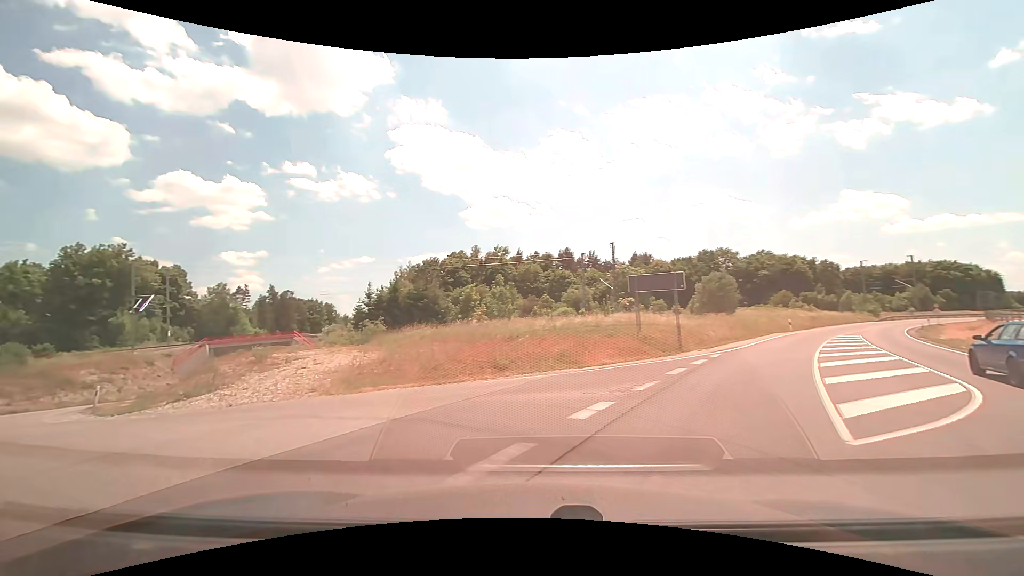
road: tertiary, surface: asphalt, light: Day
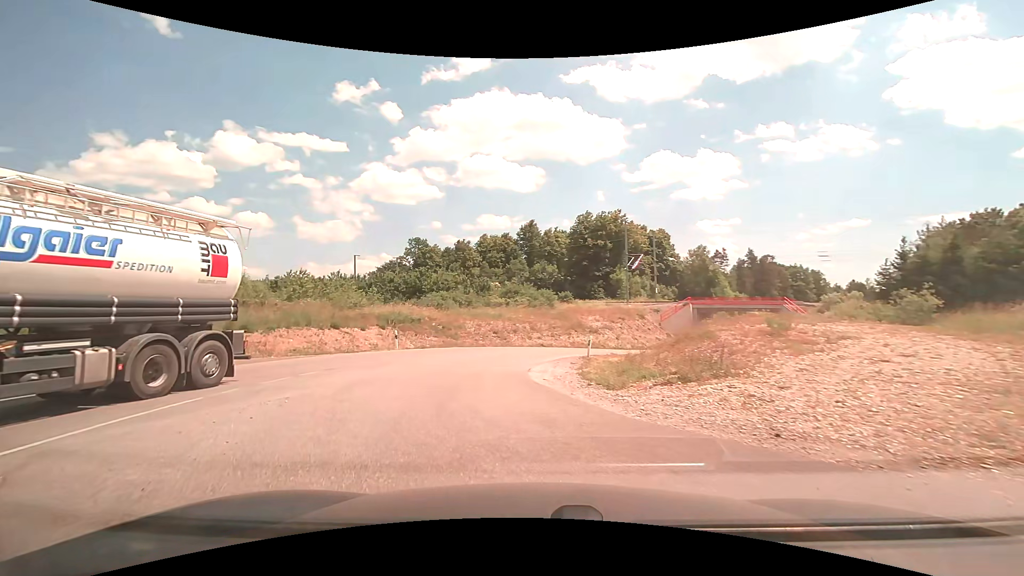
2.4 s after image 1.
(-3.9, +8.0) m; -50°
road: unclassified
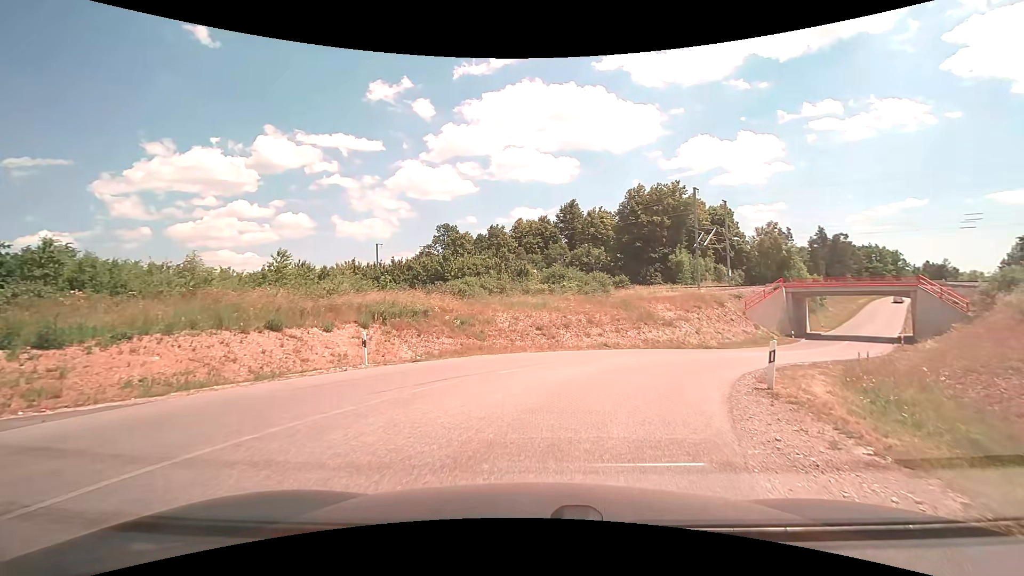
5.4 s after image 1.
(-1.6, +13.3) m; -6°
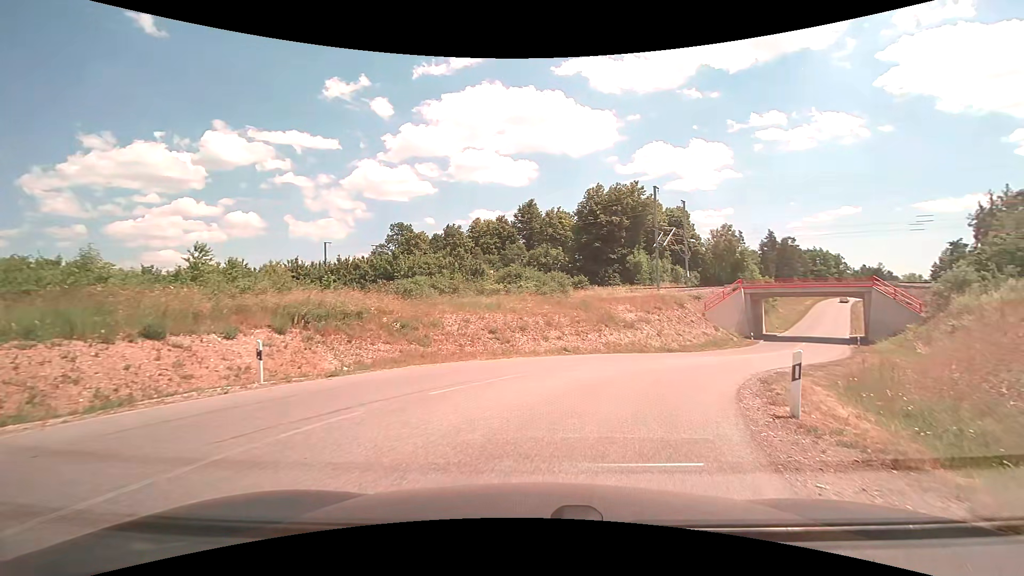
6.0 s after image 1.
(+0.1, +3.2) m; +5°
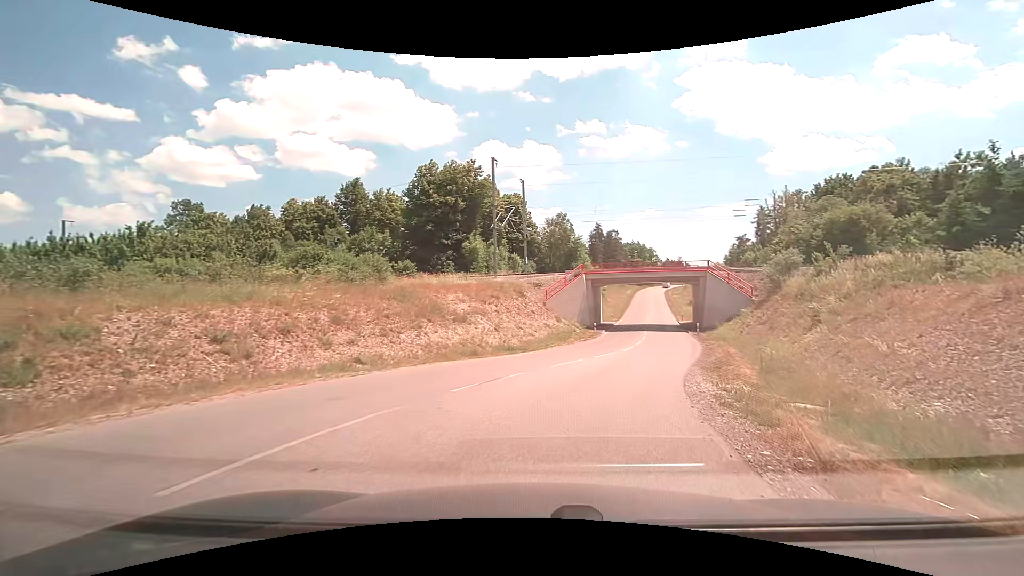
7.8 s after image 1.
(+1.5, +10.2) m; +17°
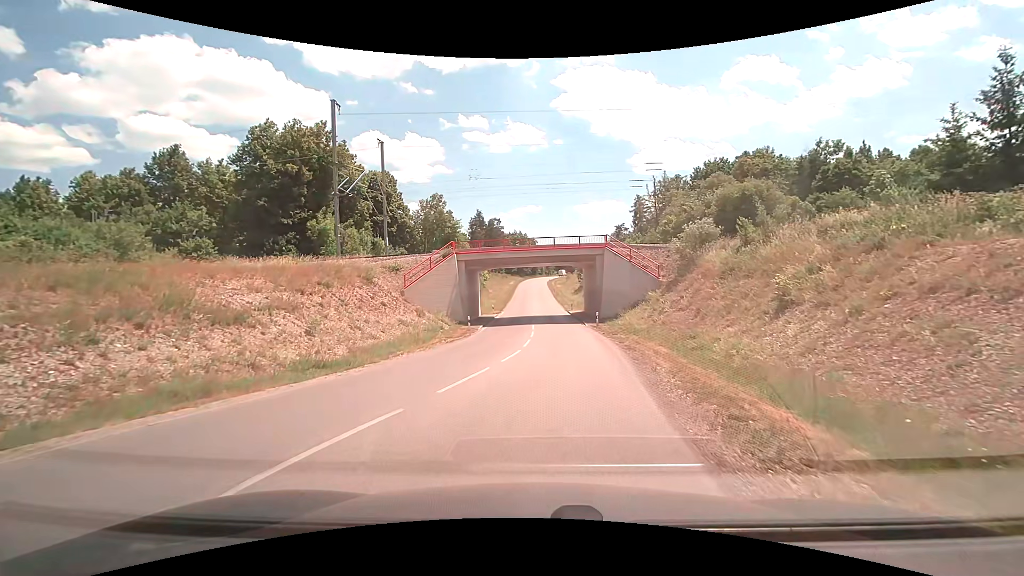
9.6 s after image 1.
(+1.8, +11.8) m; +14°
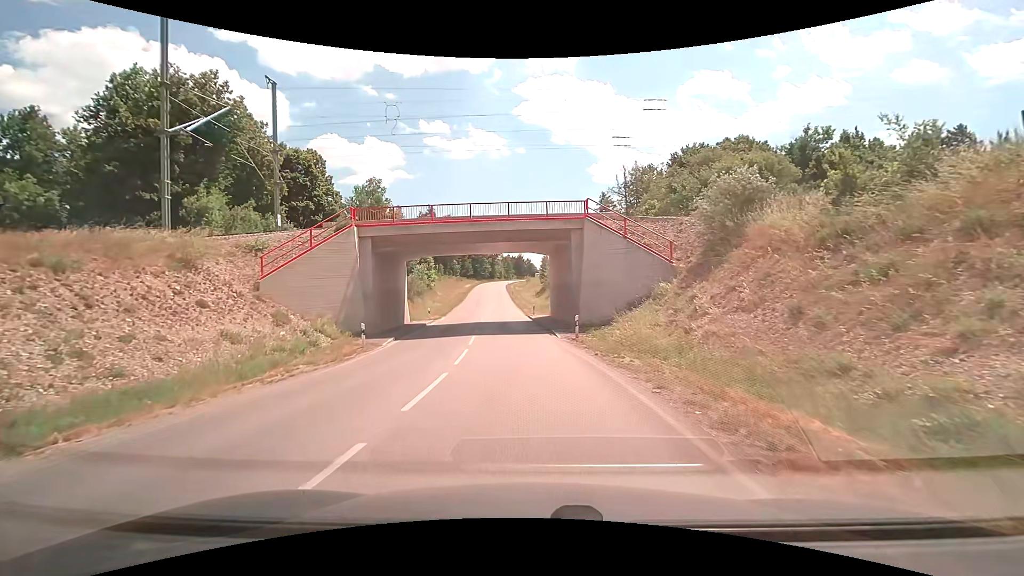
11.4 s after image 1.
(+0.7, +14.0) m; +5°
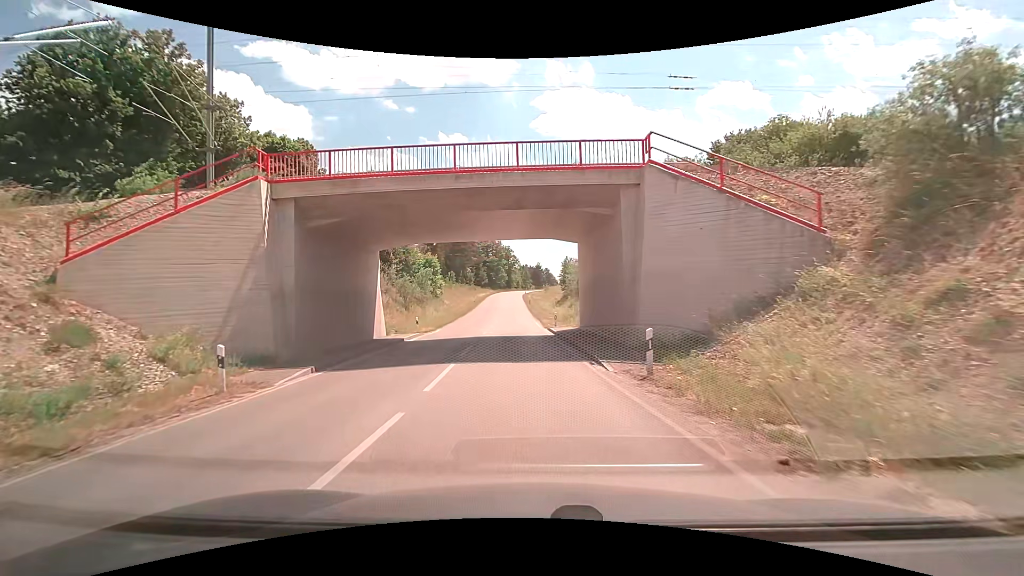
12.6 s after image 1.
(-0.2, +10.6) m; -2°
(0, +10) (-1, +20) (-1, +30) (-2, +40) (-3, +50) (-3, +60) (-3, +70) (-4, +80) (-4, +90) (-5, +100) m
